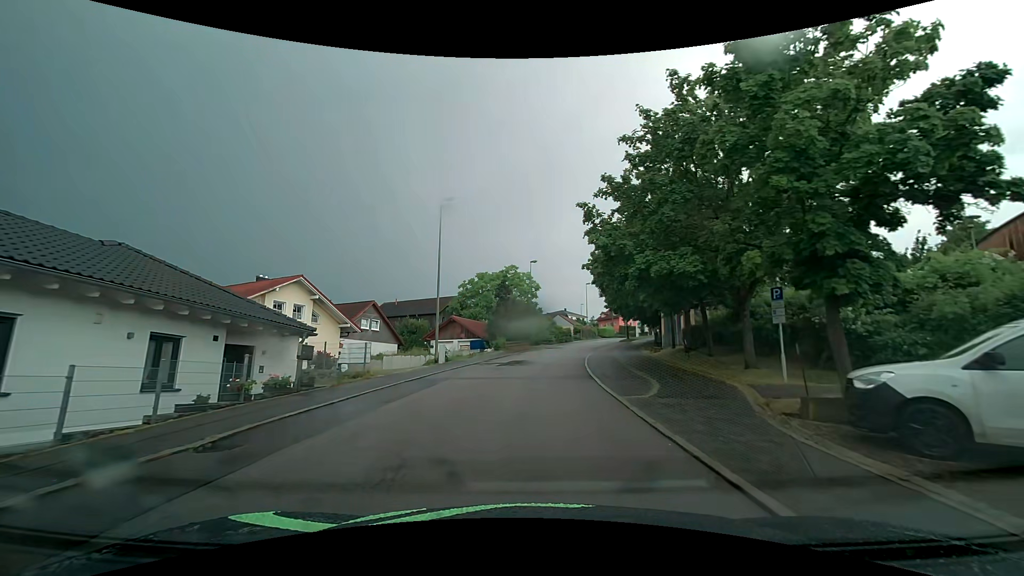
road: residential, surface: asphalt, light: Day
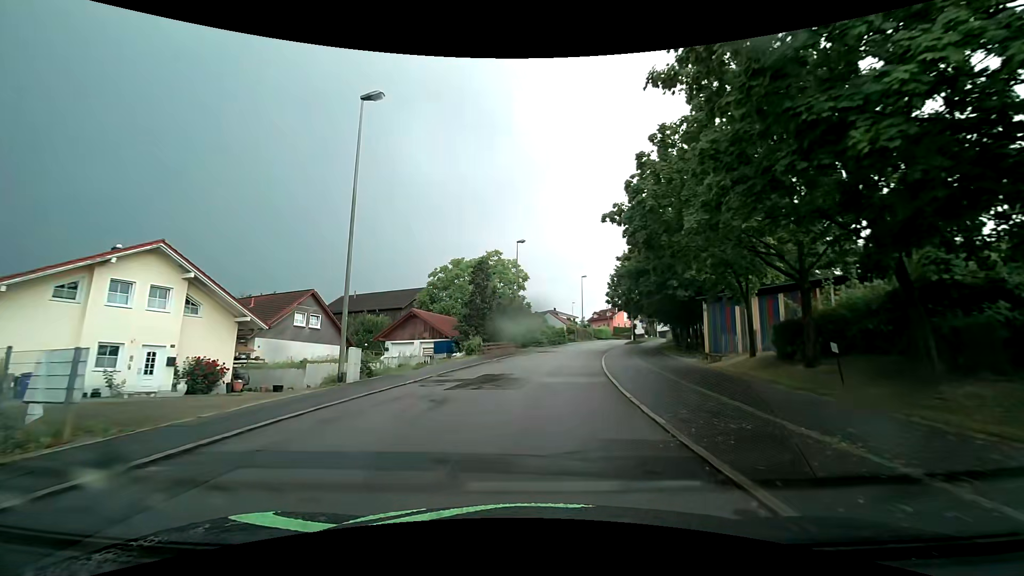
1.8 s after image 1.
(0.0, +12.7) m; +1°
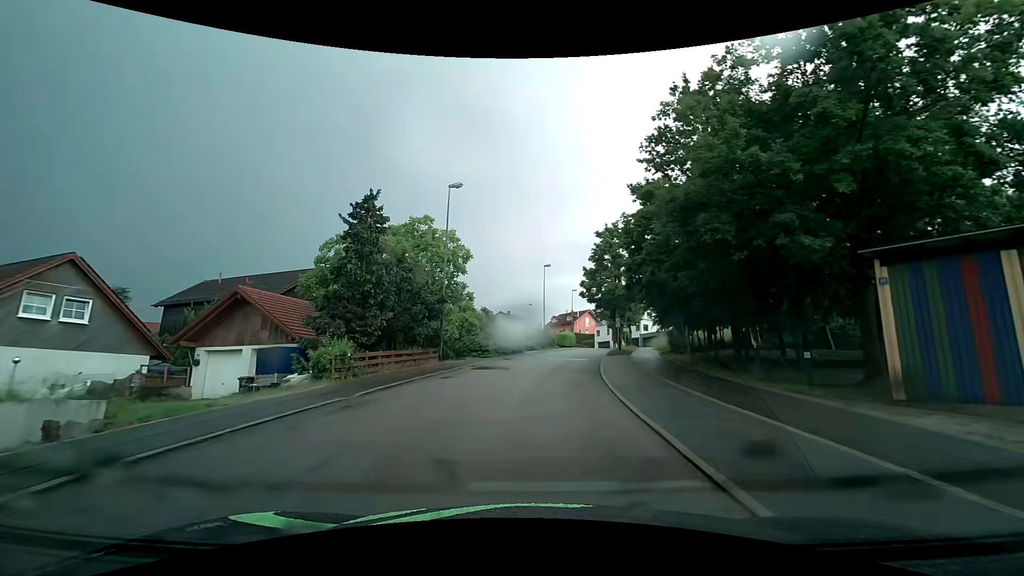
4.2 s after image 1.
(+1.1, +18.0) m; +6°
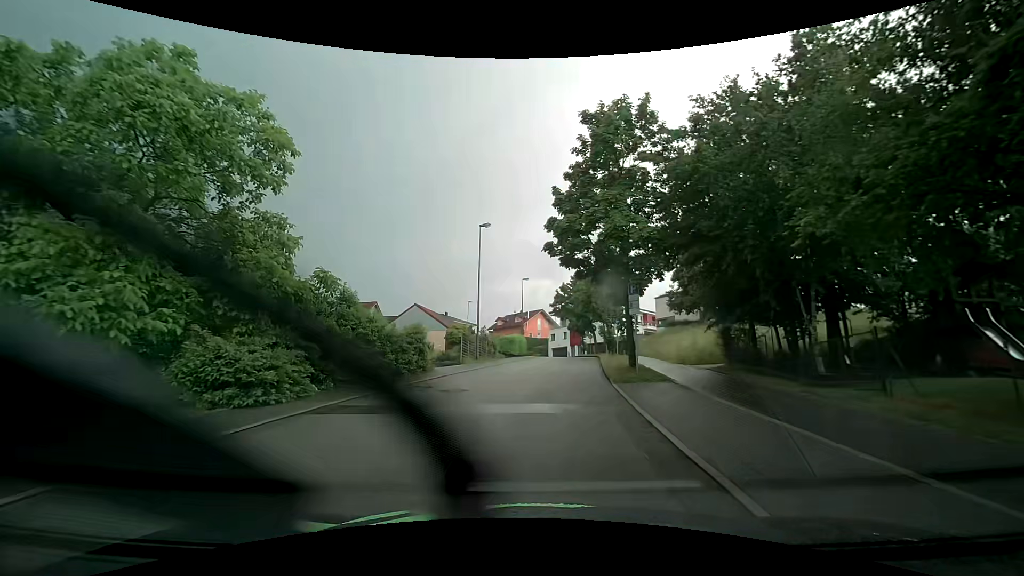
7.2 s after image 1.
(+1.2, +23.1) m; +6°
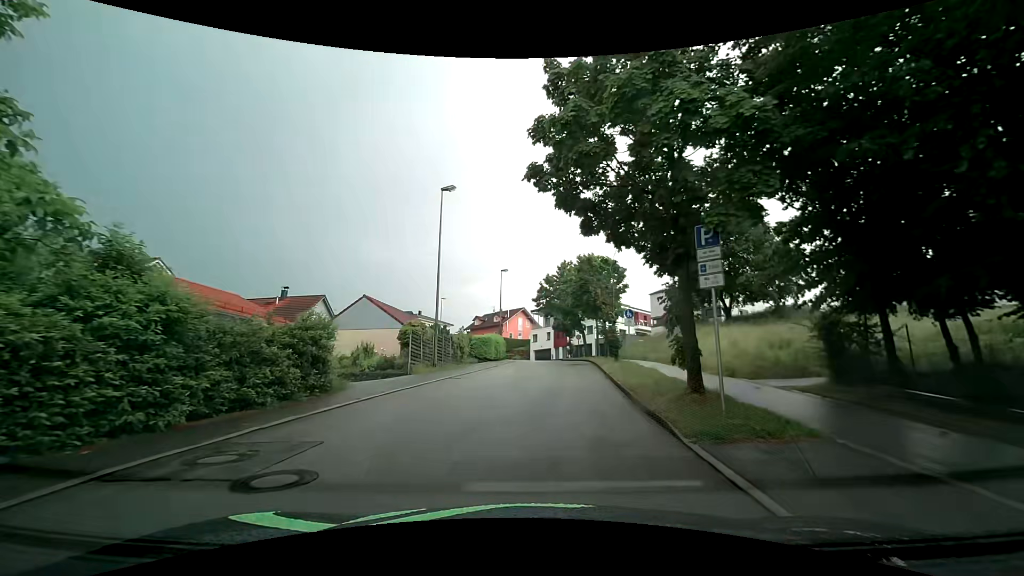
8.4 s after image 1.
(+0.1, +8.9) m; +2°
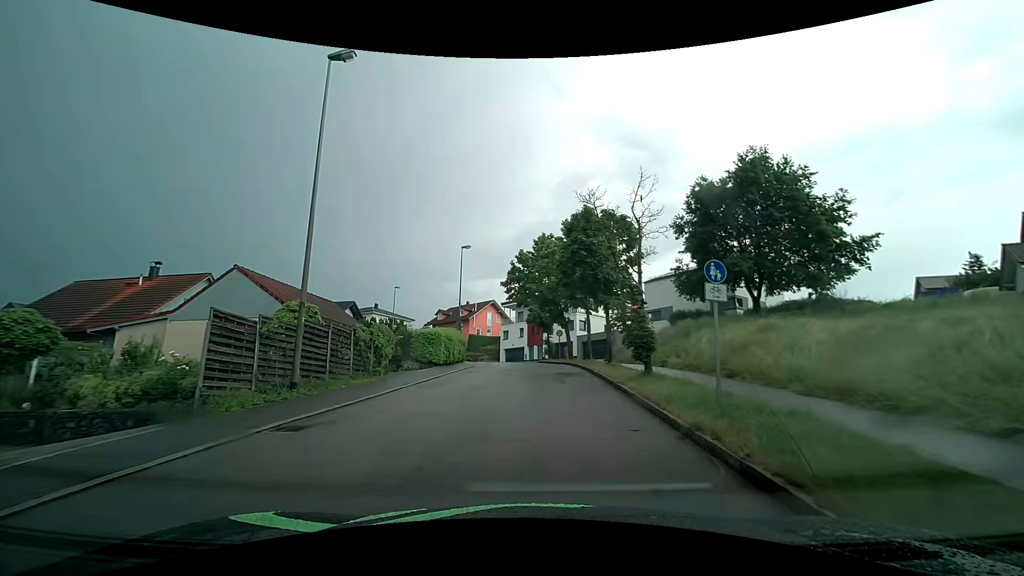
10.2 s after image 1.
(+0.3, +12.5) m; +2°
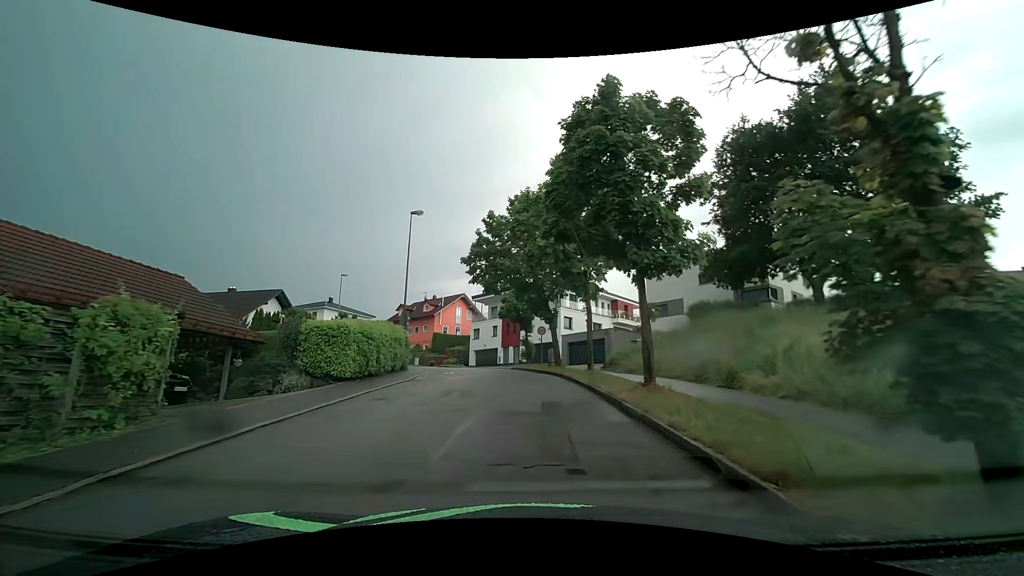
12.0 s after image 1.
(+0.5, +11.4) m; +4°
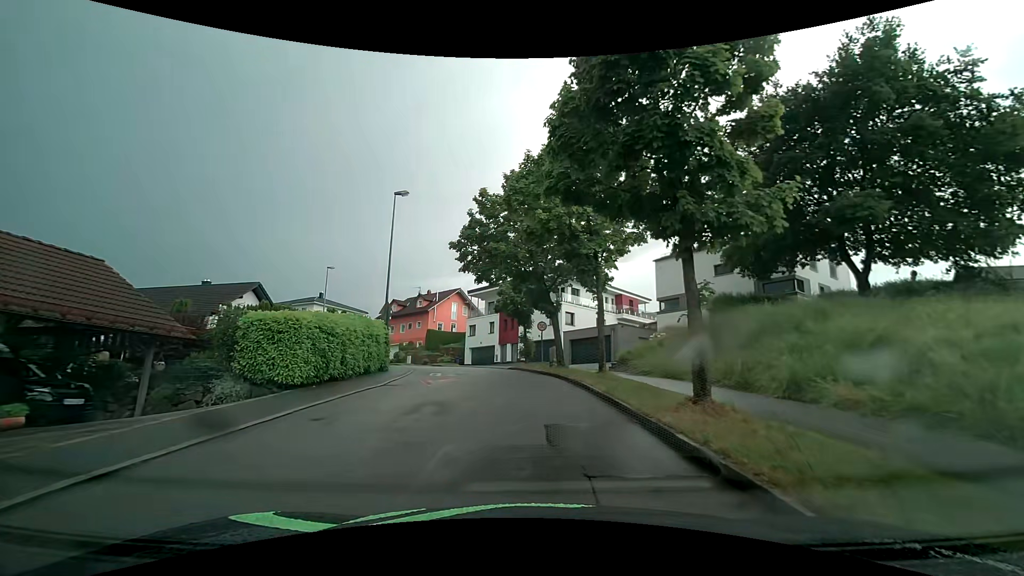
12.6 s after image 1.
(0.0, +3.7) m; 0°
(0, +10) (0, +20) (-2, +30) (-5, +39) (-9, +48) (-16, +56) (-23, +62) (-32, +67) (-42, +71) (-51, +74) m
